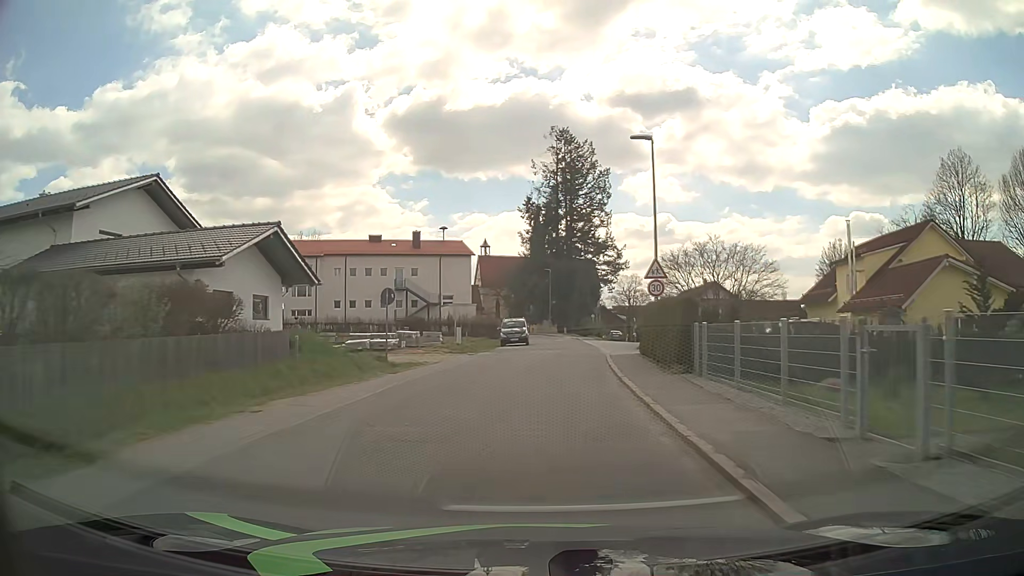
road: residential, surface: asphalt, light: Day
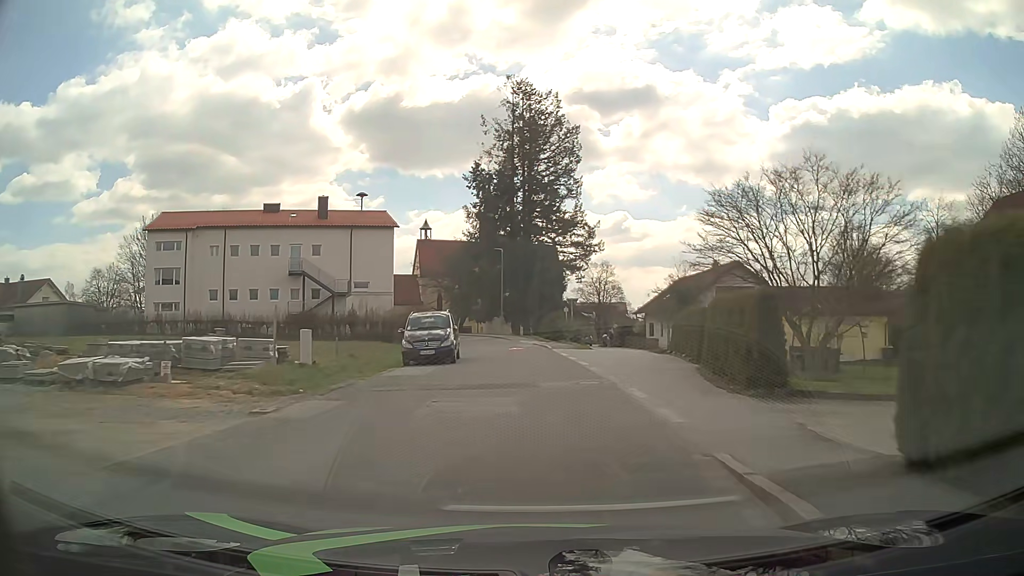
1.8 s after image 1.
(+1.0, +21.3) m; +4°
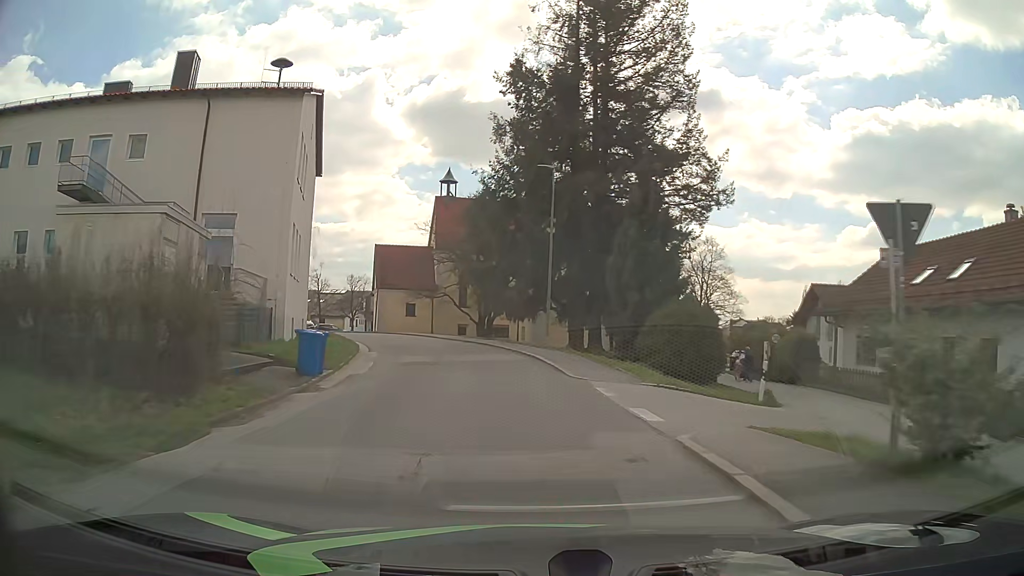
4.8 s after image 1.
(-0.7, +33.6) m; -5°
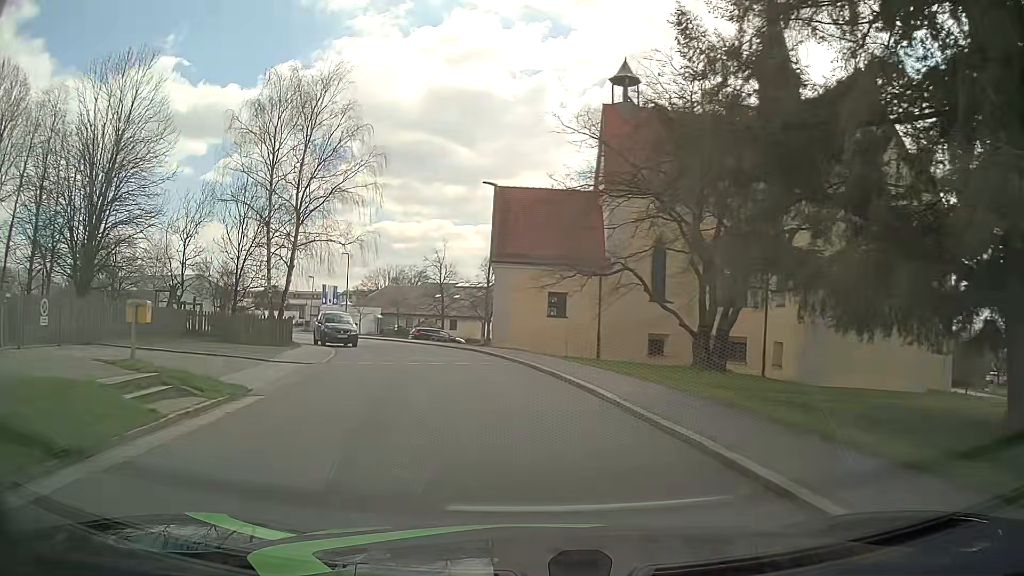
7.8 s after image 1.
(-3.6, +32.7) m; -15°
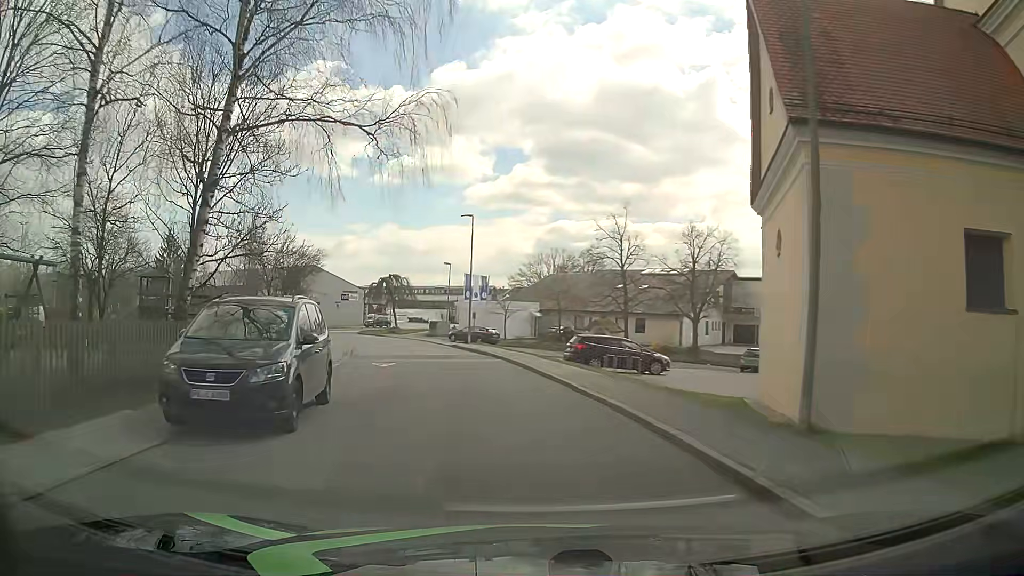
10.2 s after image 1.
(-3.1, +25.0) m; -15°
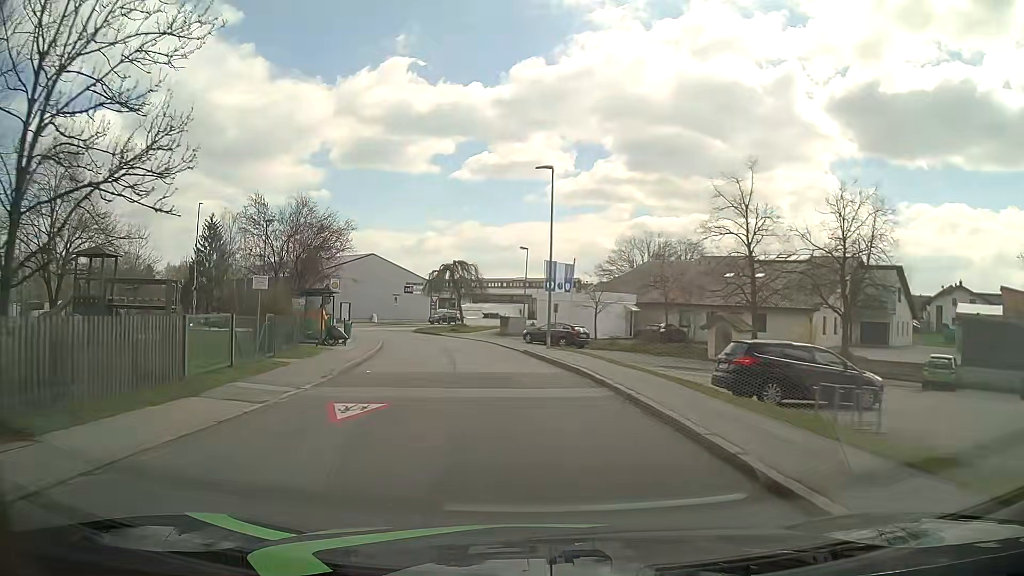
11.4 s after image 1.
(-0.9, +12.4) m; -8°
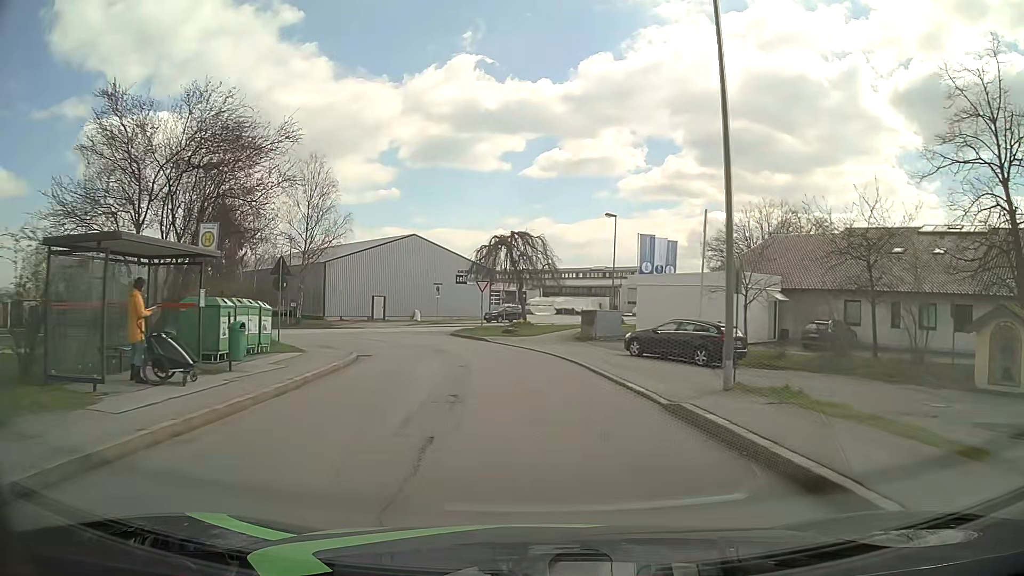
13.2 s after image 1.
(-0.7, +18.7) m; -5°
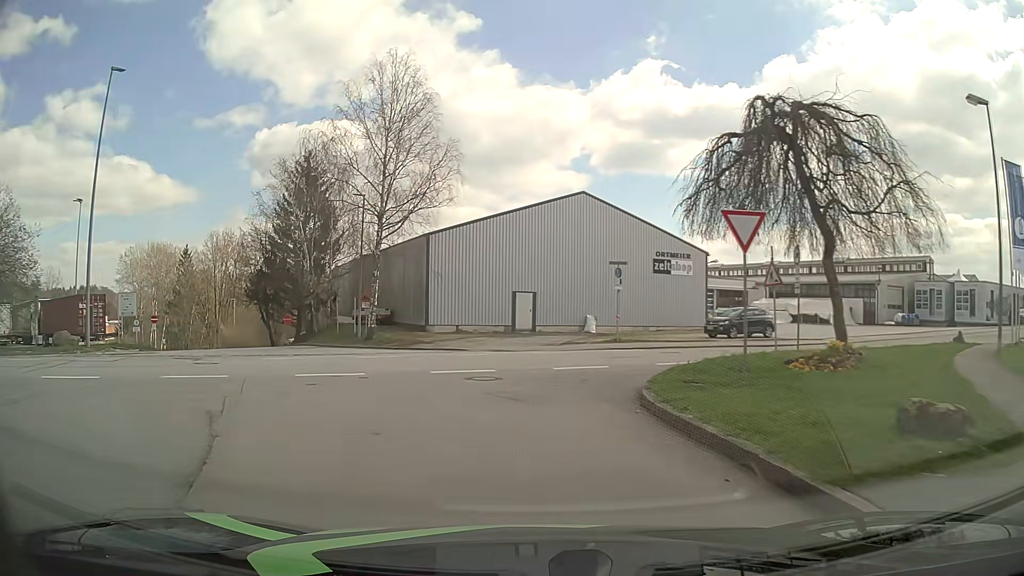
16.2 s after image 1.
(-2.9, +26.7) m; -16°
(-1, +10) (+2, +19) (+10, +25) (+19, +29) (+28, +33) (+37, +37) (+47, +41) (+56, +46) (+65, +50) (+74, +54) m
